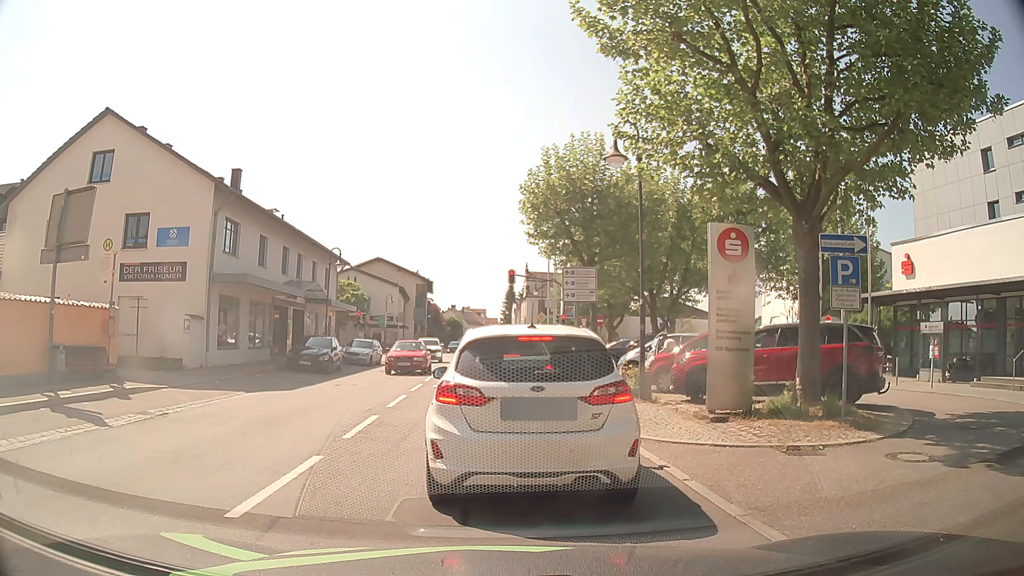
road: secondary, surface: asphalt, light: Day
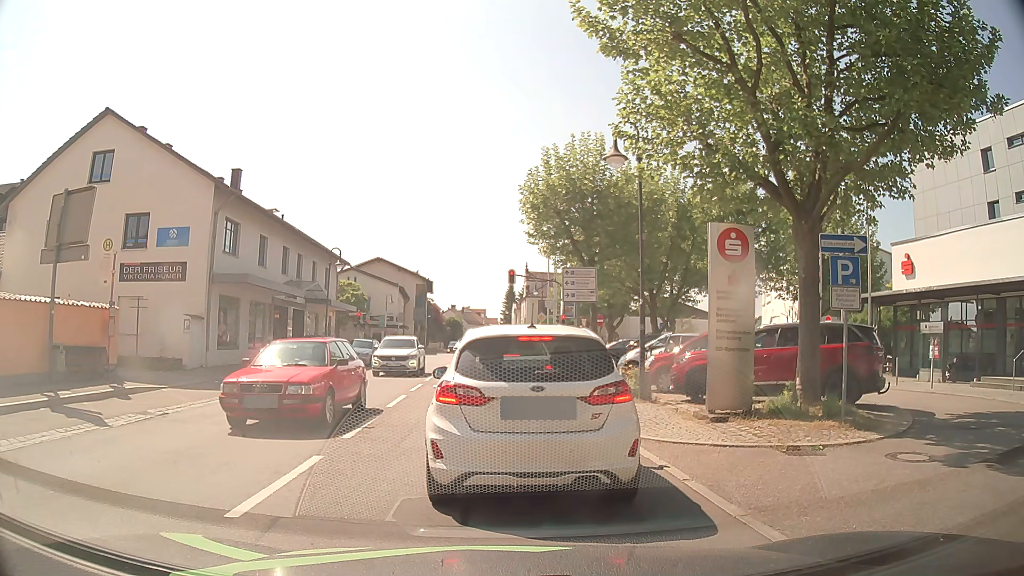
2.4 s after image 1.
(0.0, 0.0) m; 0°
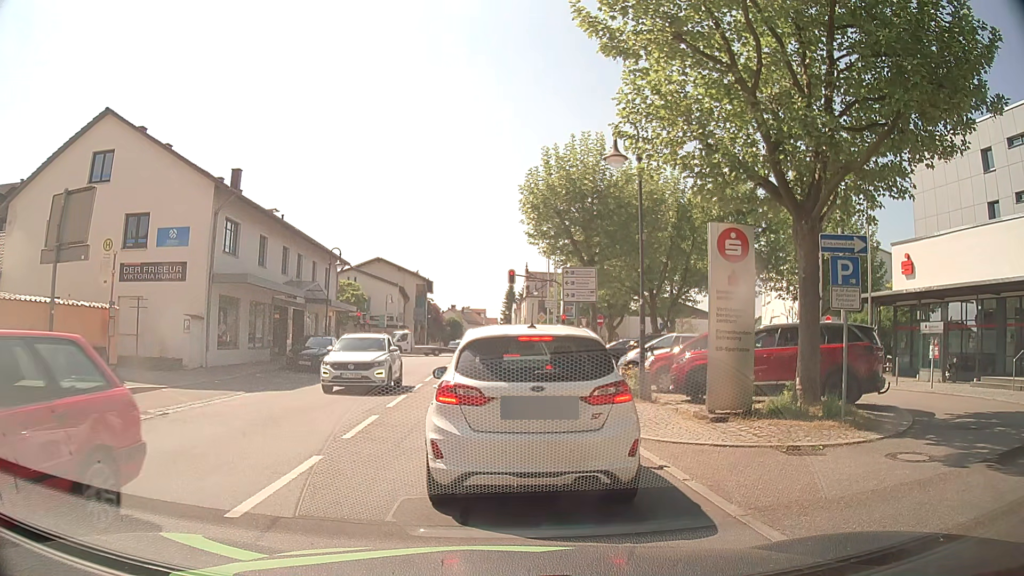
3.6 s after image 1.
(0.0, 0.0) m; 0°
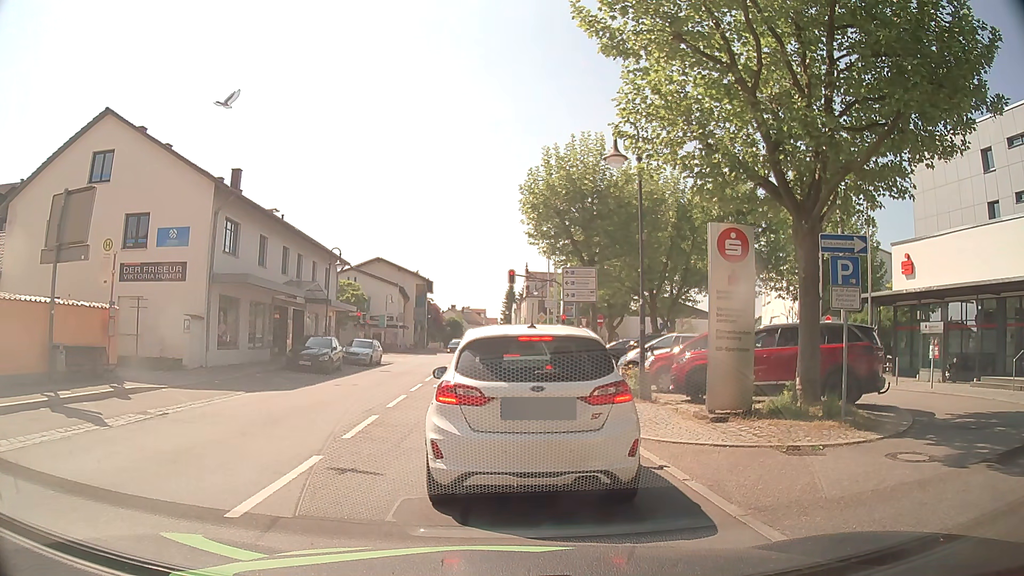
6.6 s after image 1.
(0.0, 0.0) m; 0°
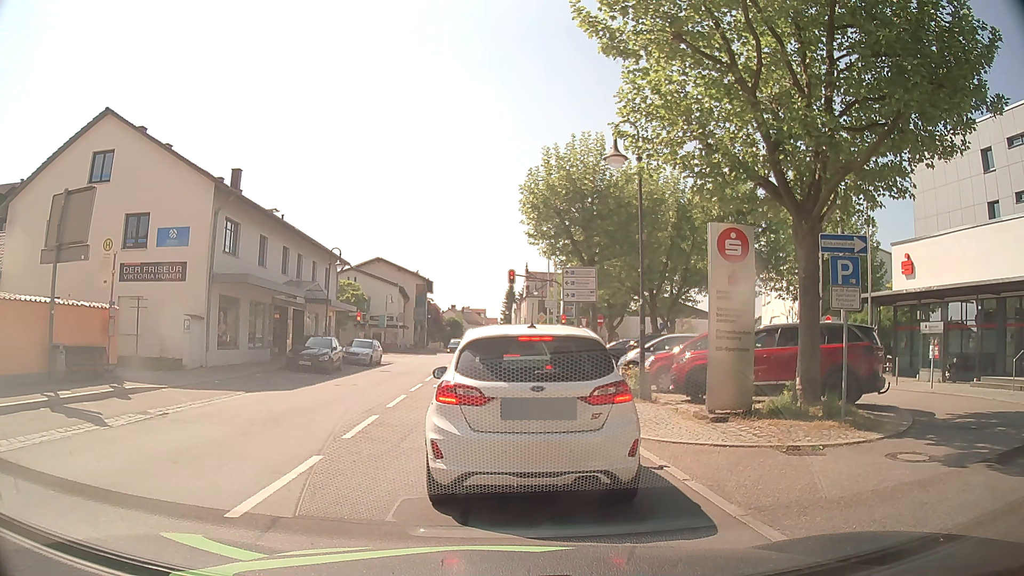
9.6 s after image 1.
(0.0, 0.0) m; 0°
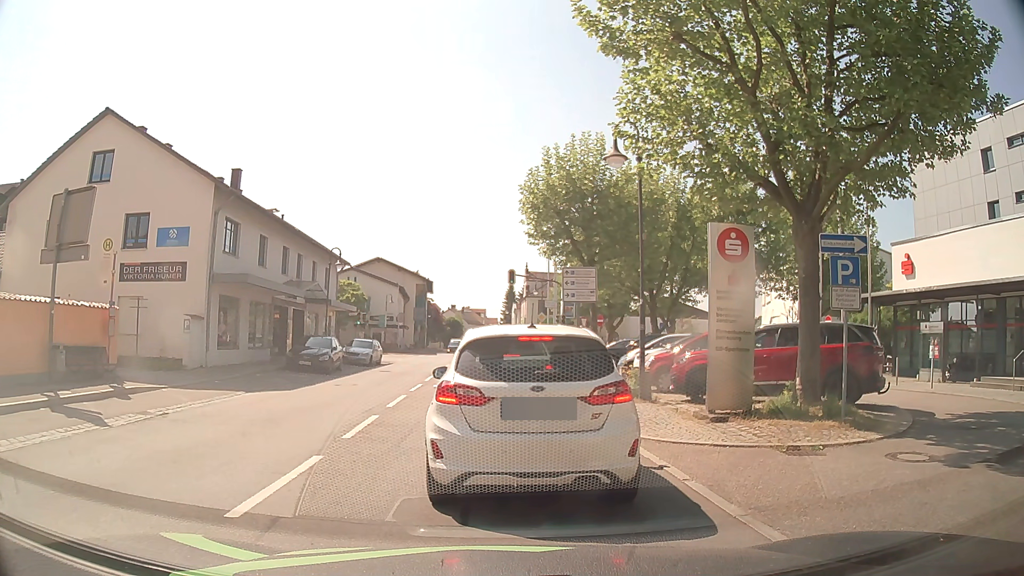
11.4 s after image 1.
(0.0, 0.0) m; 0°
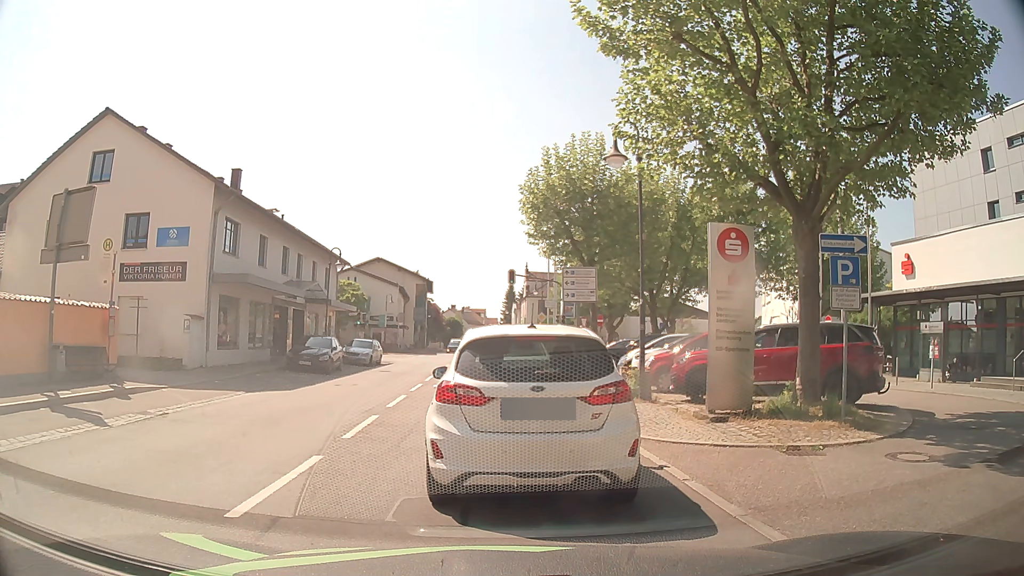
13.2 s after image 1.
(0.0, 0.0) m; 0°
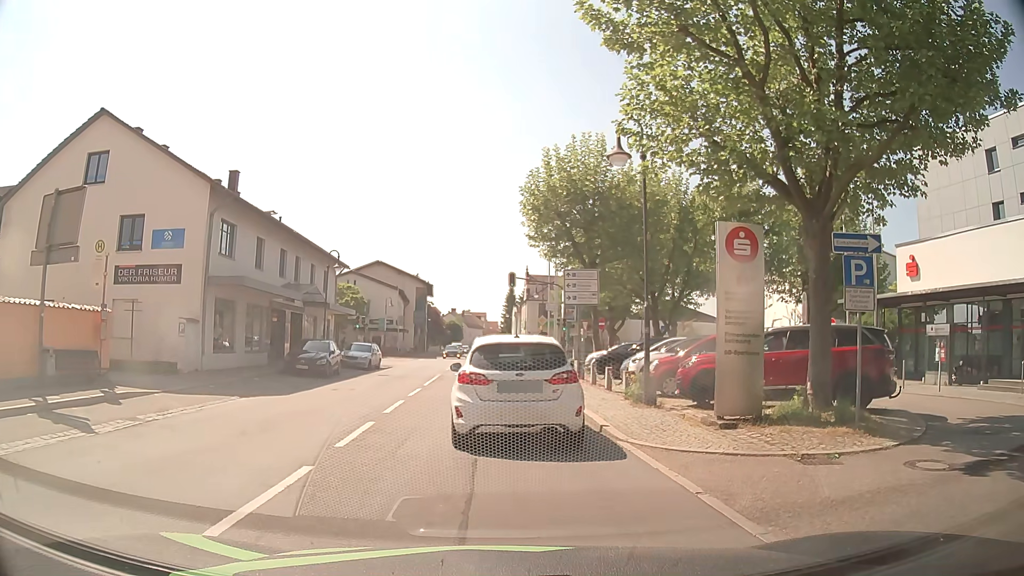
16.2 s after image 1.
(0.0, +0.5) m; 0°
(0, +10) (0, +20) (0, +30) (+1, +40) (+1, +50) (+1, +60) (+1, +70) (+1, +80) (+1, +90) (+1, +100) m
